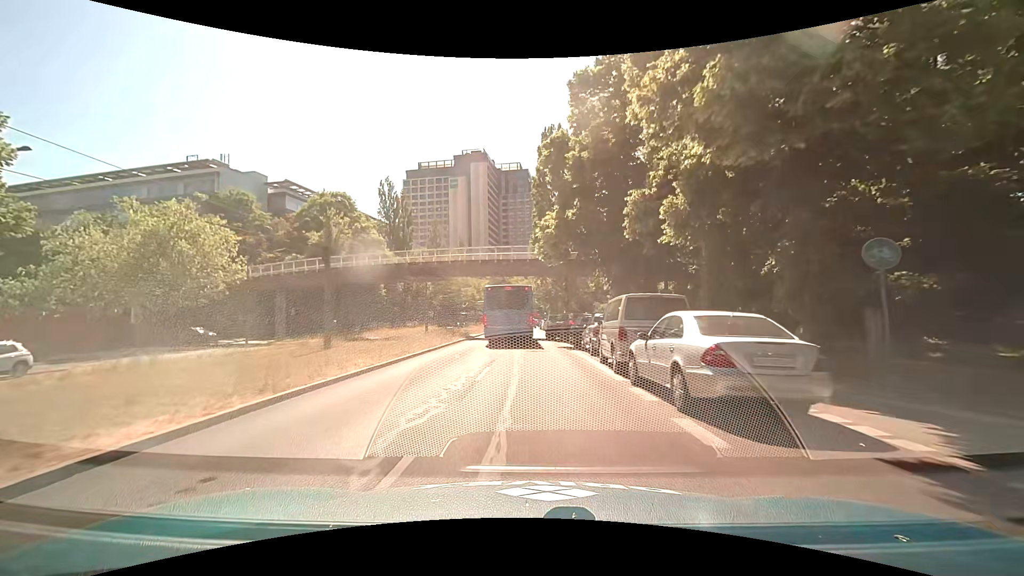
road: secondary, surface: asphalt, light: Day
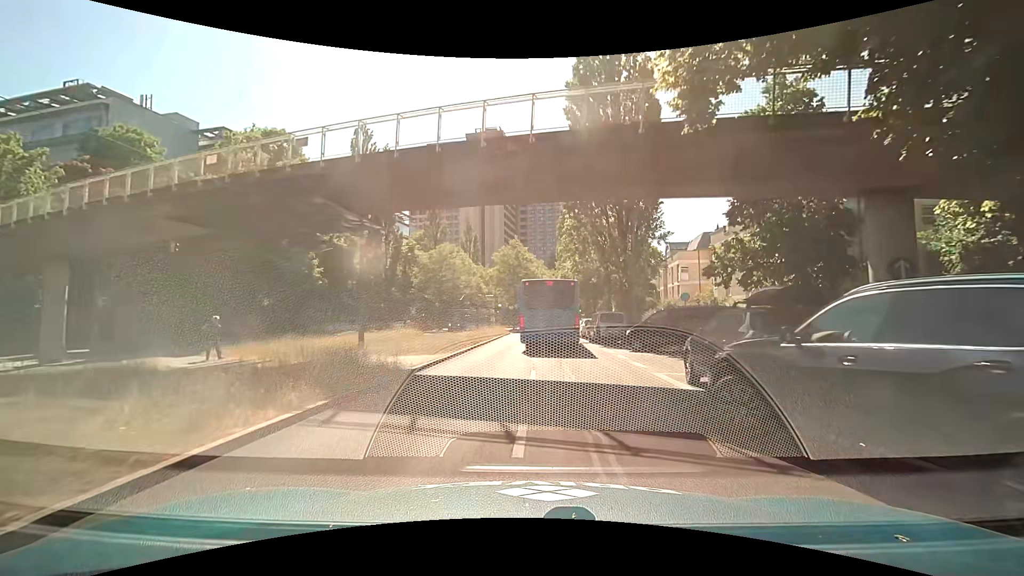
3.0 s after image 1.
(-0.8, +26.1) m; -2°
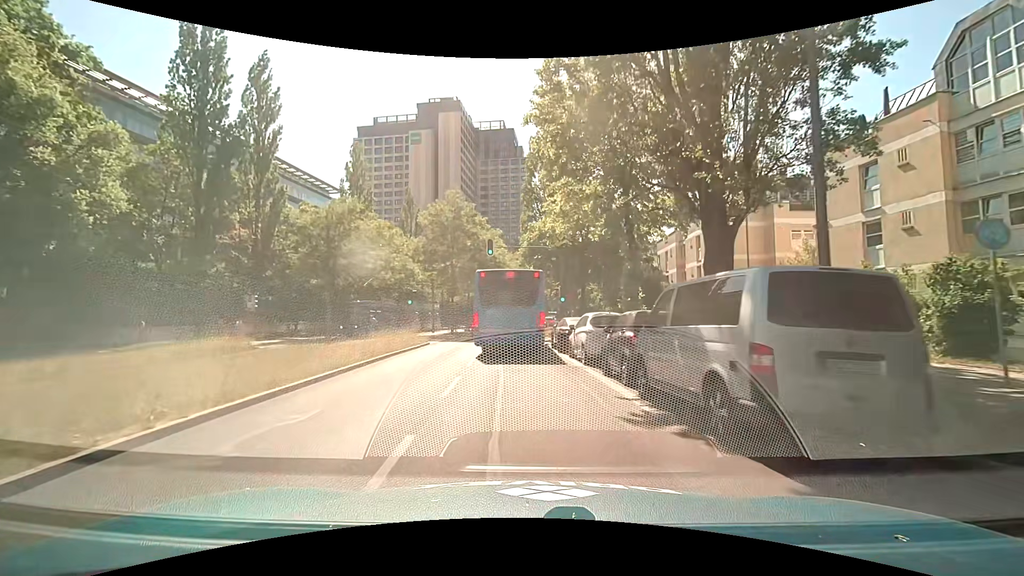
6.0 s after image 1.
(+1.4, +25.1) m; +5°
